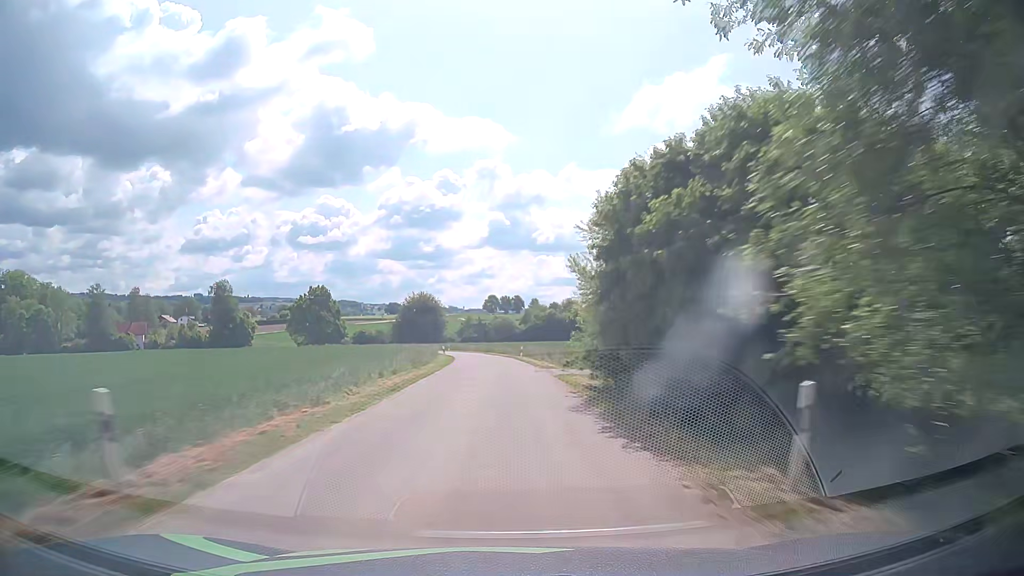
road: unclassified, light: Day
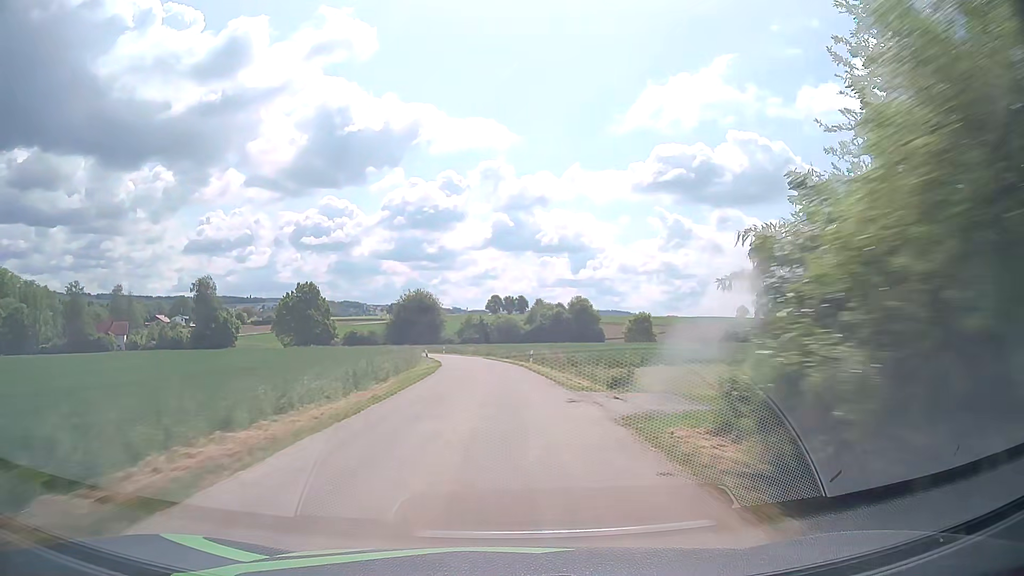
(-0.1, +13.4) m; 0°
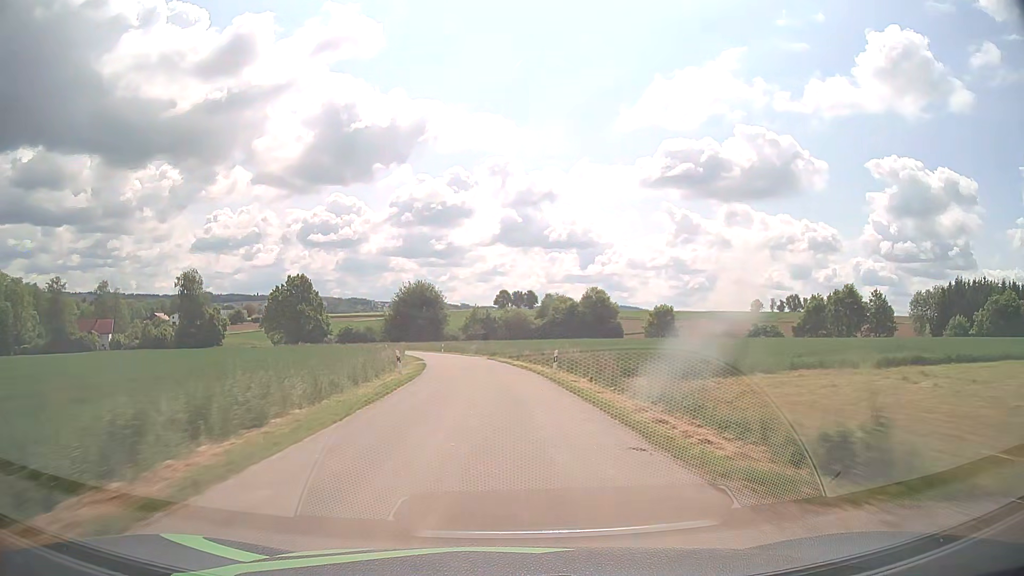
(0.0, +13.1) m; -1°
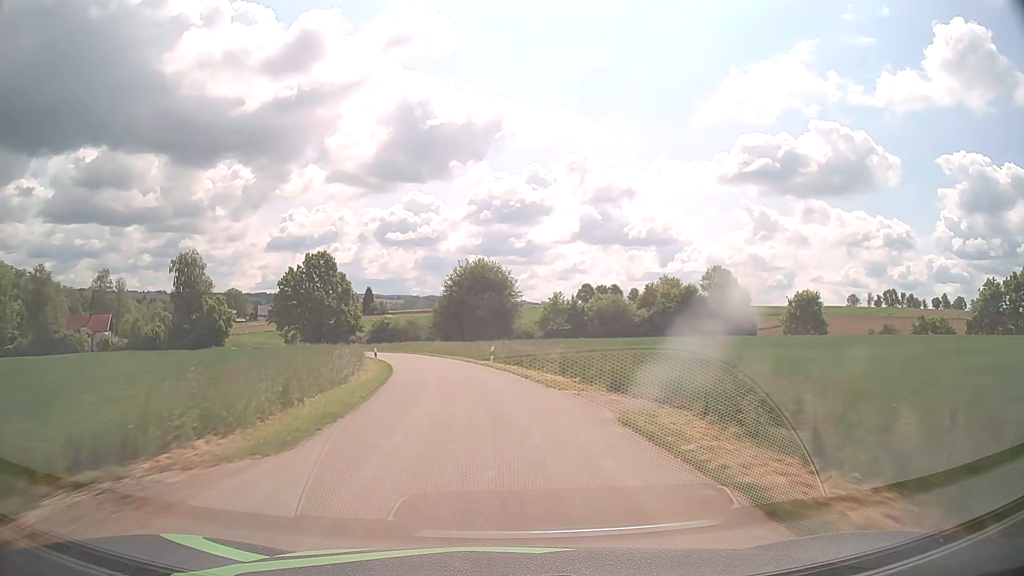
(-1.7, +37.1) m; -7°
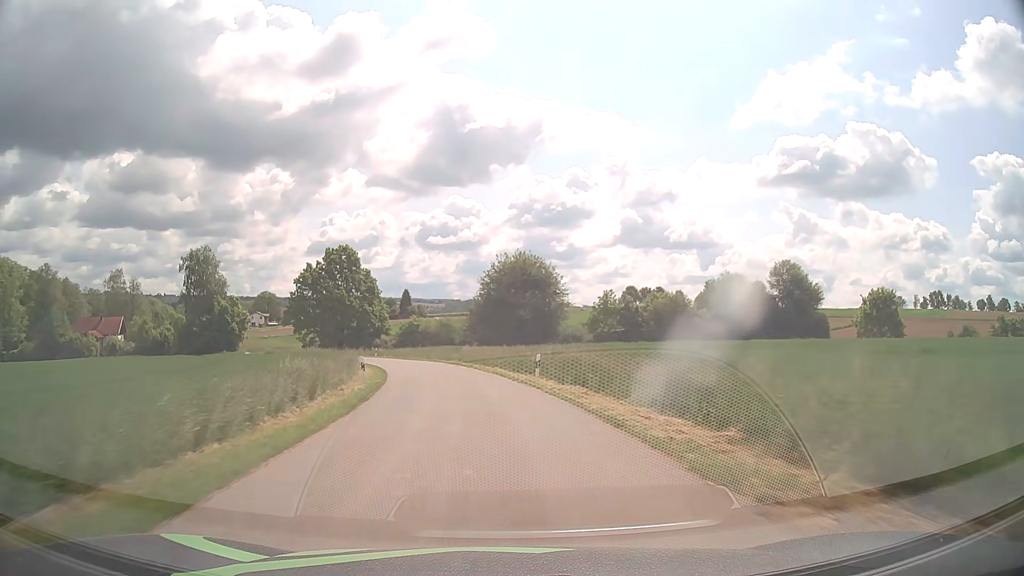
(-0.3, +11.8) m; -3°
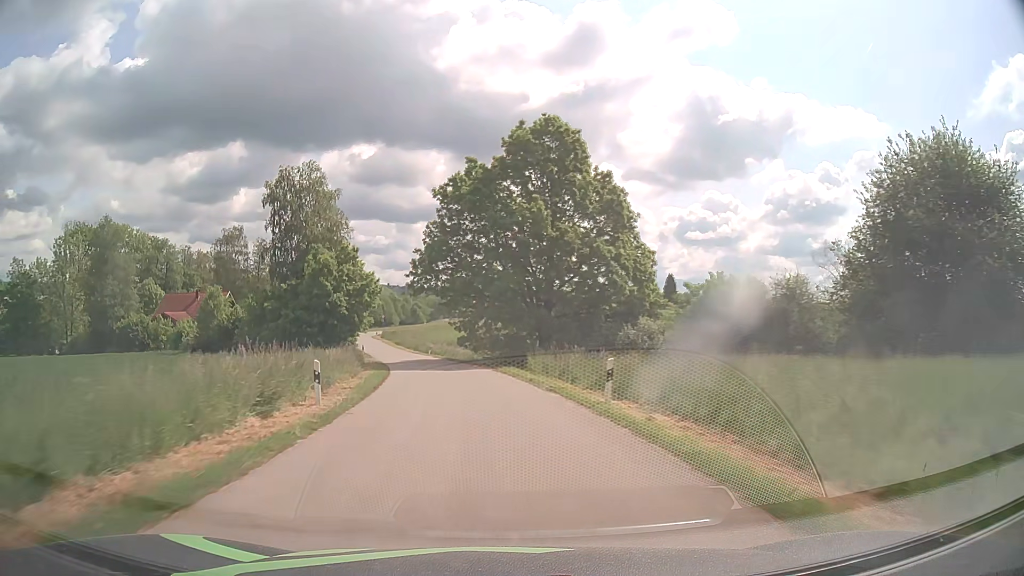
(-9.8, +54.7) m; -22°
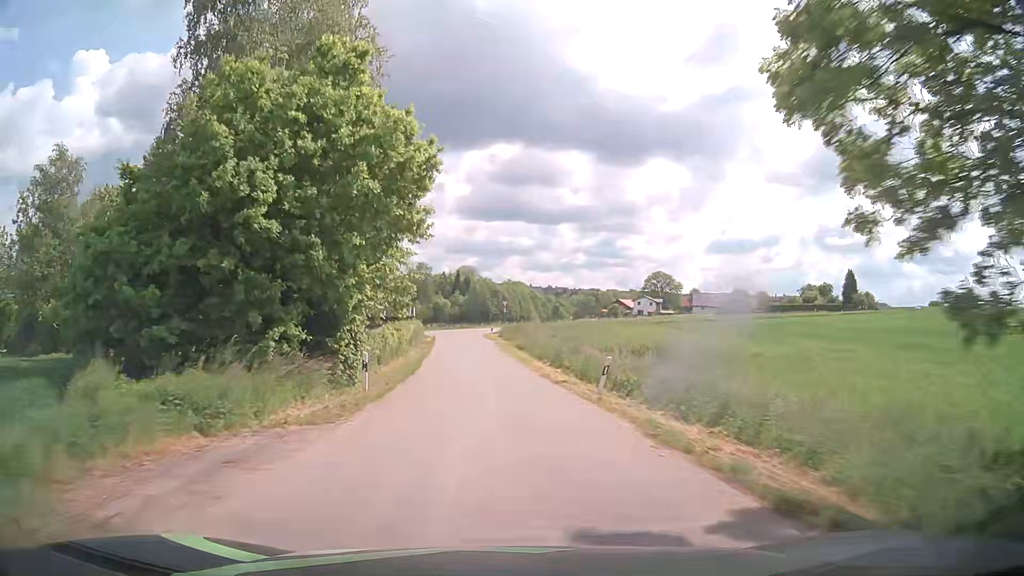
(-5.5, +41.7) m; -13°
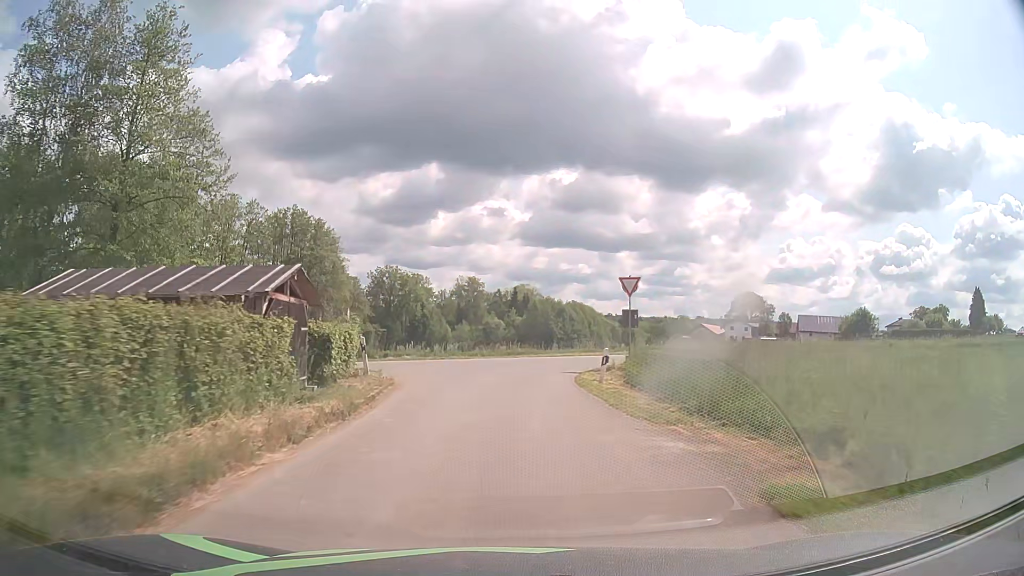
(-2.2, +44.9) m; -5°
